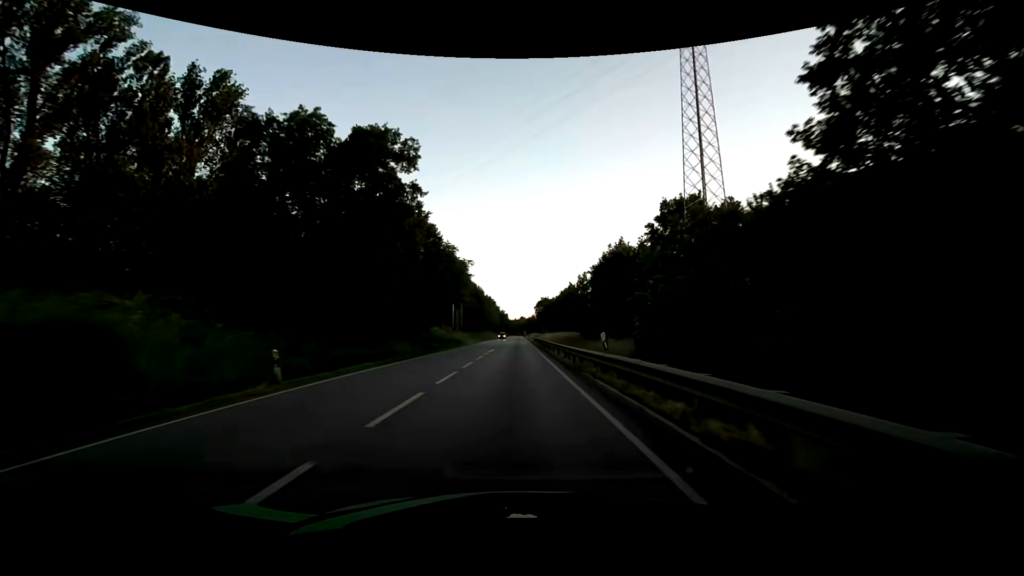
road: primary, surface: asphalt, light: Day
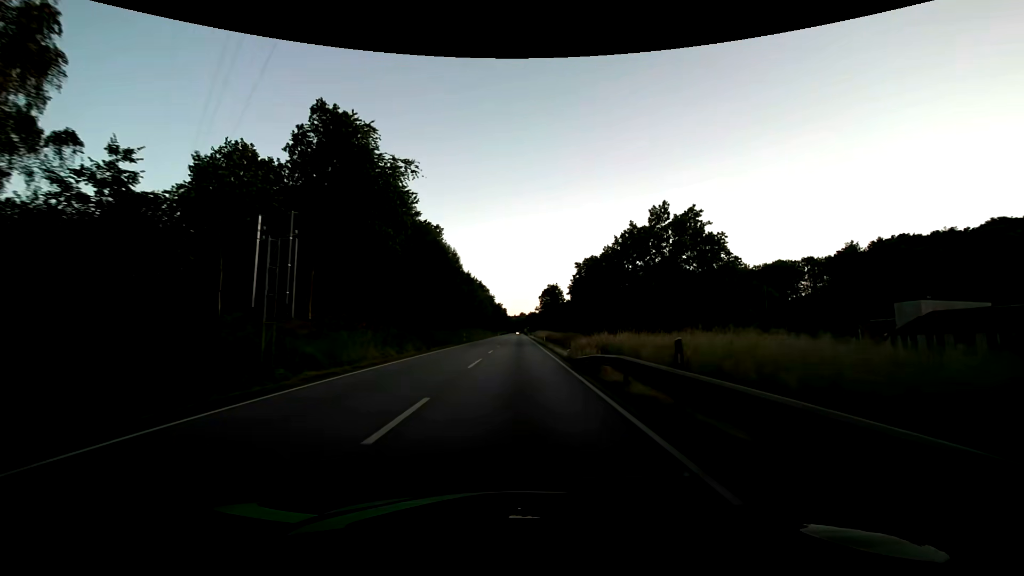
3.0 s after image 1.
(-0.4, +57.6) m; 0°
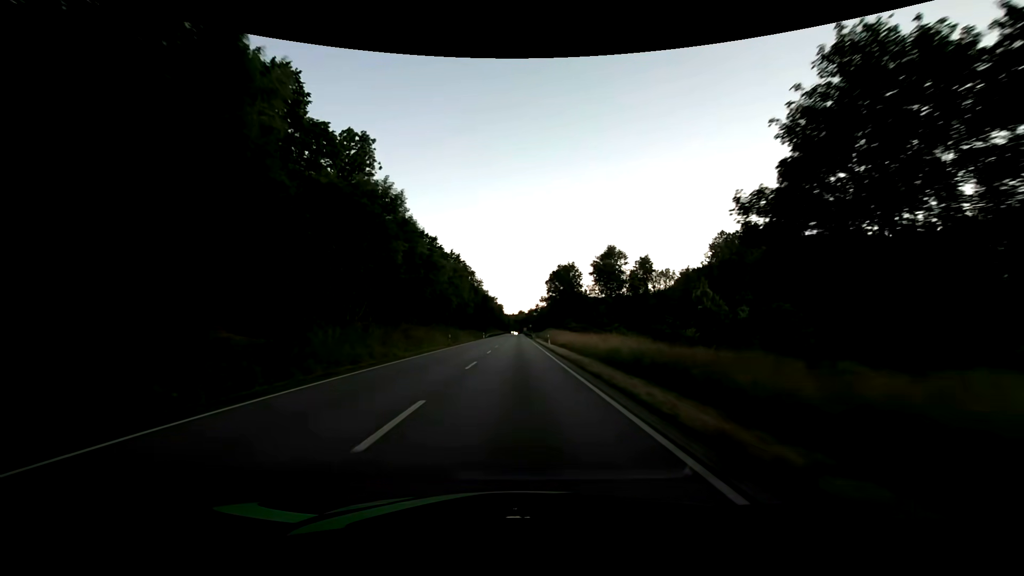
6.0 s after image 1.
(-0.1, +60.3) m; 0°
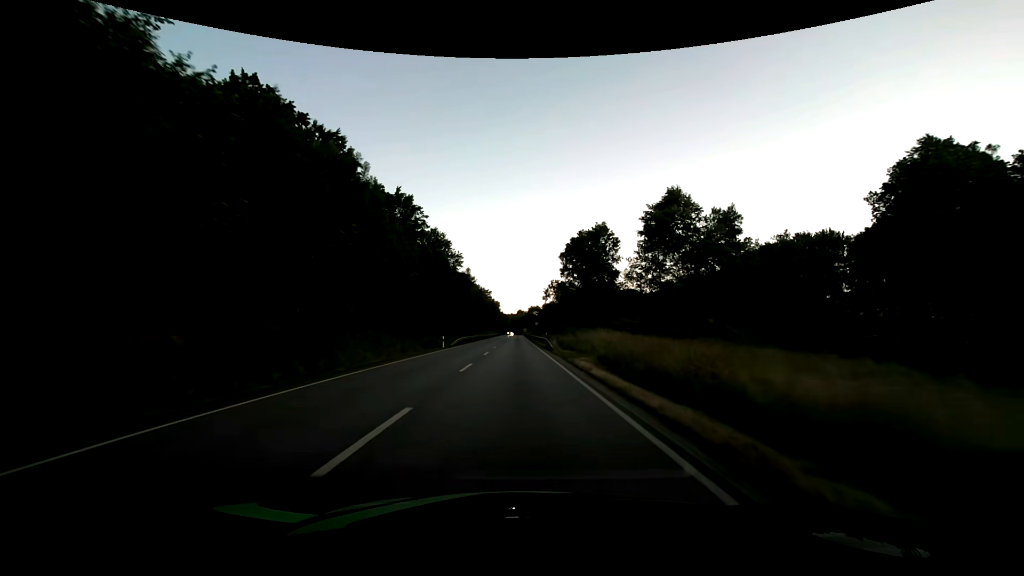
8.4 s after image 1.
(0.0, +49.2) m; 0°
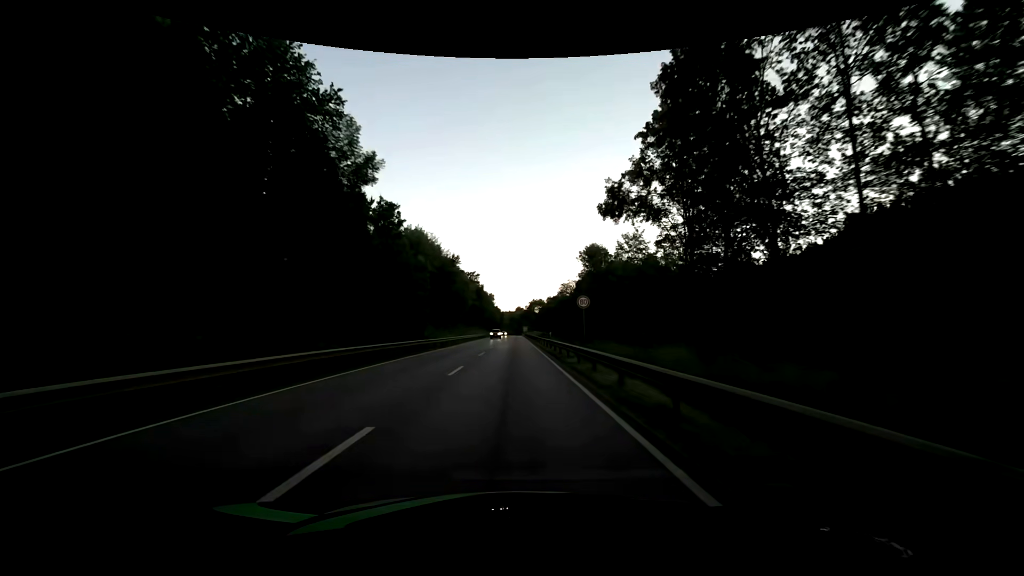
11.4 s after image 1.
(0.0, +62.1) m; 0°
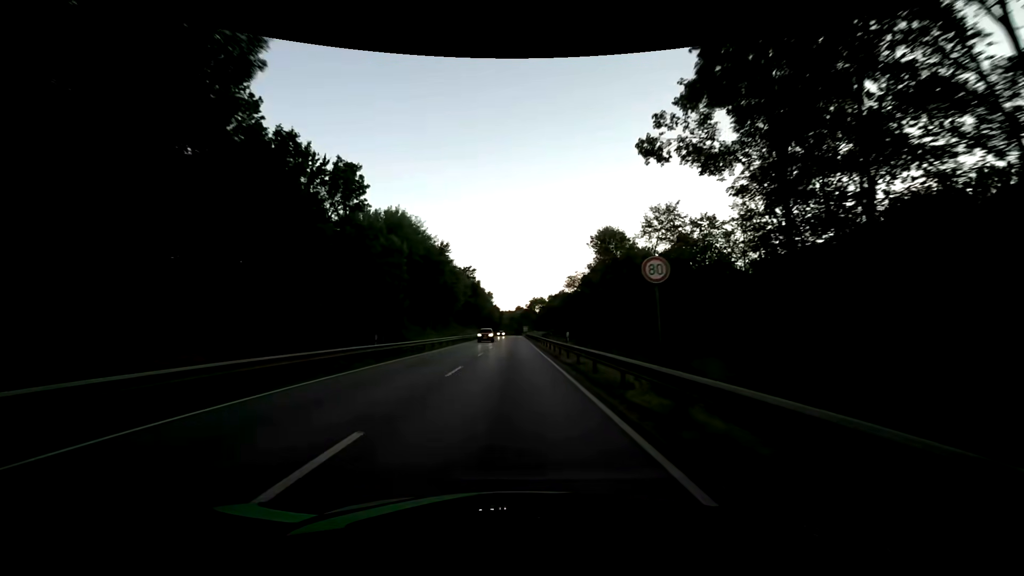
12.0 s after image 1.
(0.0, +12.5) m; 0°
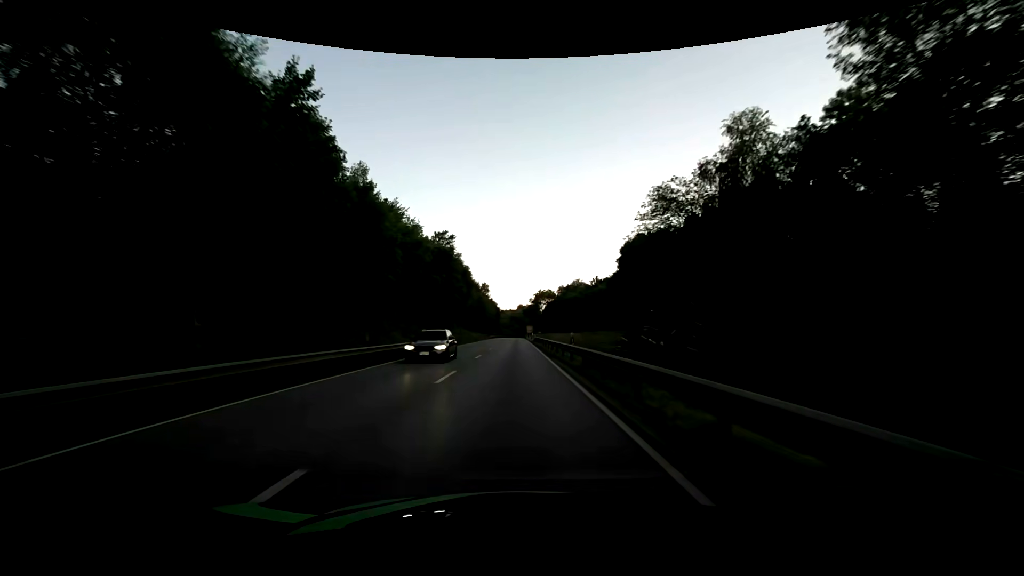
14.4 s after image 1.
(-0.3, +50.0) m; 0°
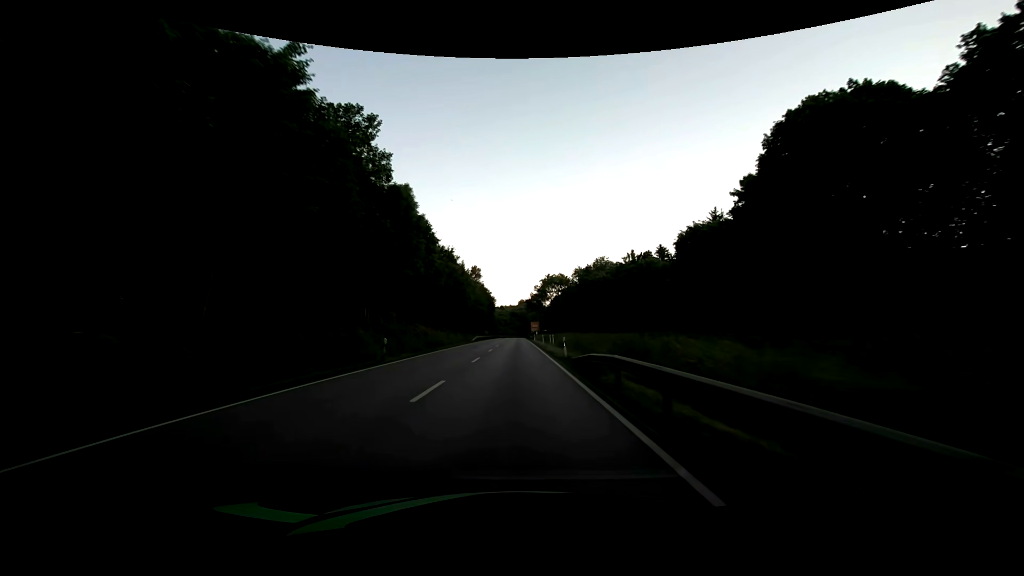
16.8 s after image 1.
(0.0, +49.9) m; 0°
(0, +10) (0, +20) (0, +30) (0, +40) (0, +50) (0, +60) (0, +70) (0, +80) (0, +90) (0, +100) m
